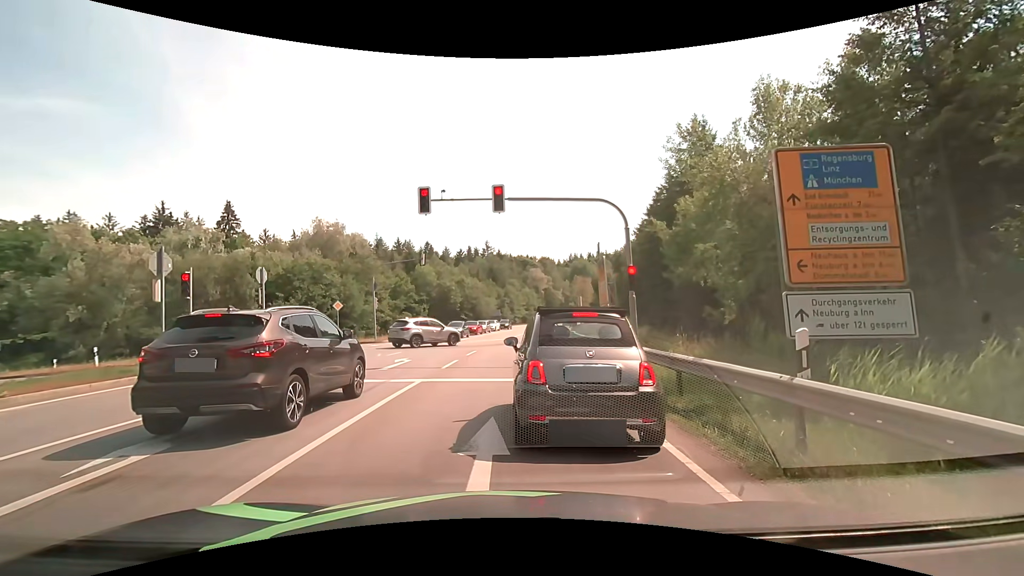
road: secondary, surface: asphalt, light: Day
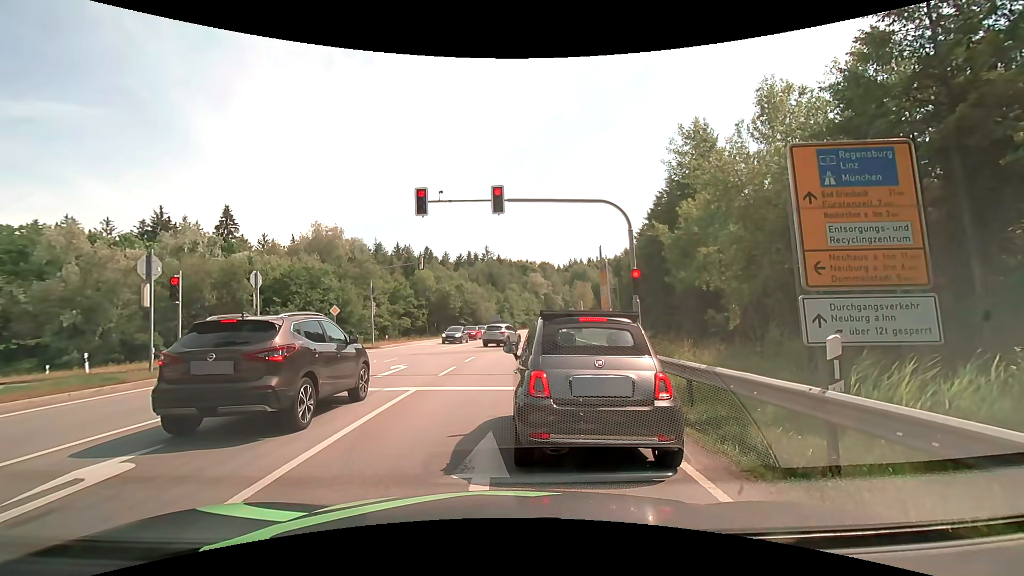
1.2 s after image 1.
(0.0, +0.5) m; 0°
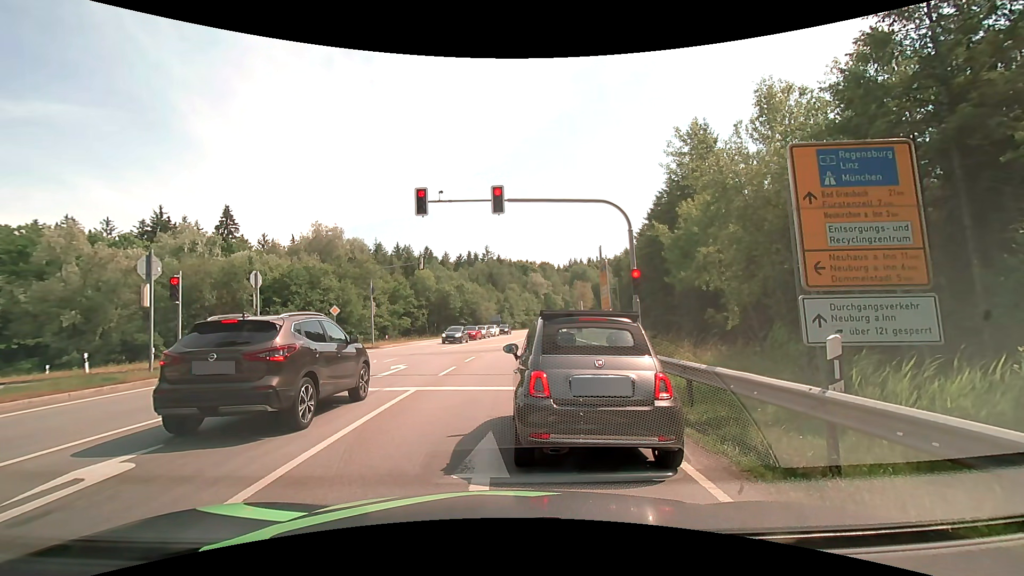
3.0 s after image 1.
(0.0, +0.1) m; 0°
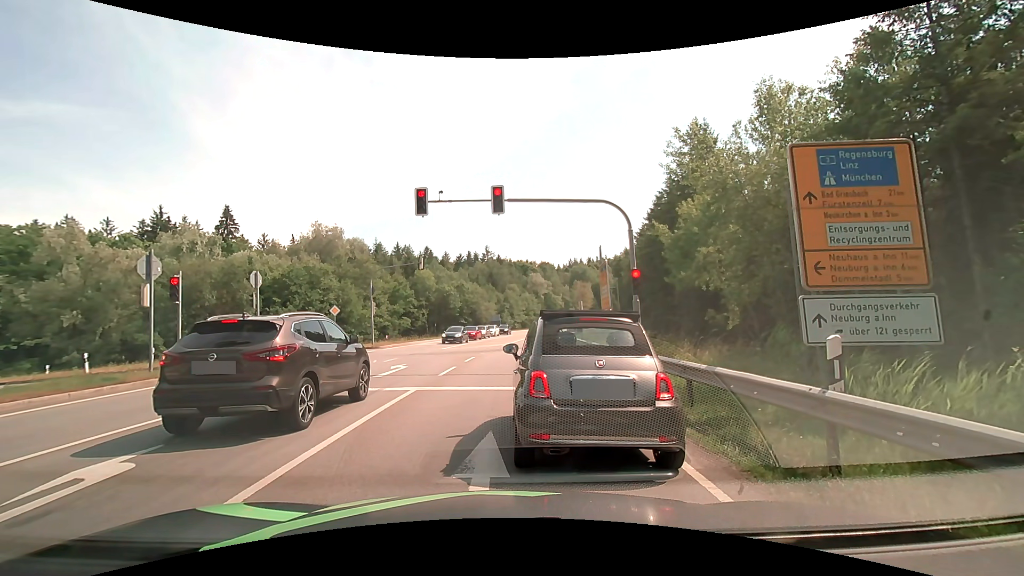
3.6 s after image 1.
(0.0, 0.0) m; 0°
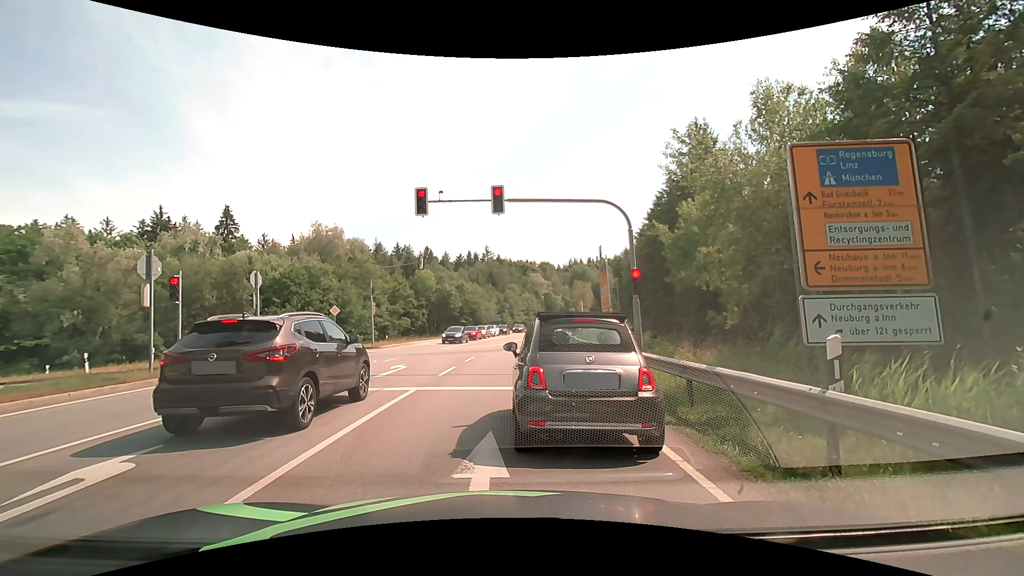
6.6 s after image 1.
(0.0, 0.0) m; 0°
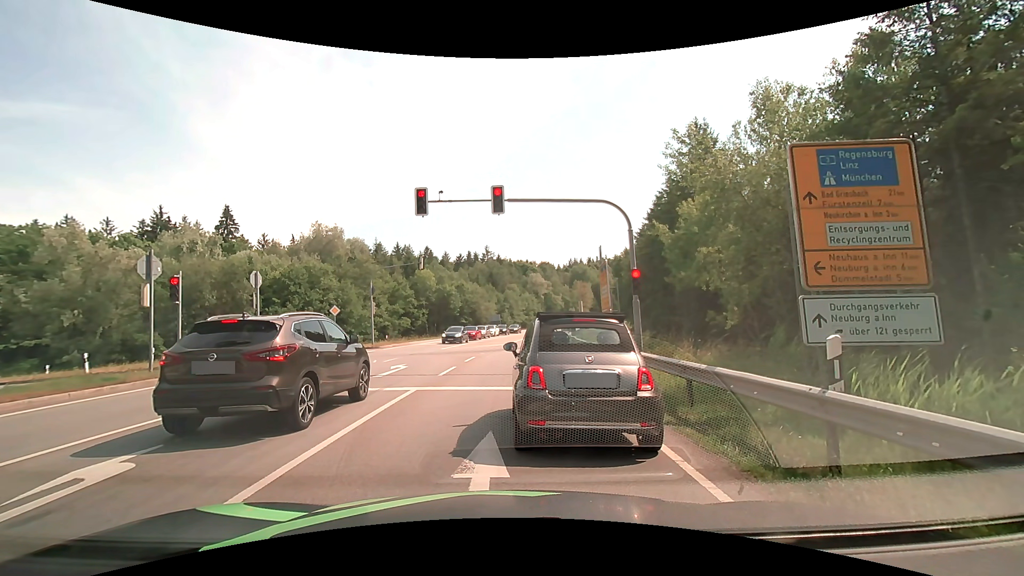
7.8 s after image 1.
(0.0, 0.0) m; 0°
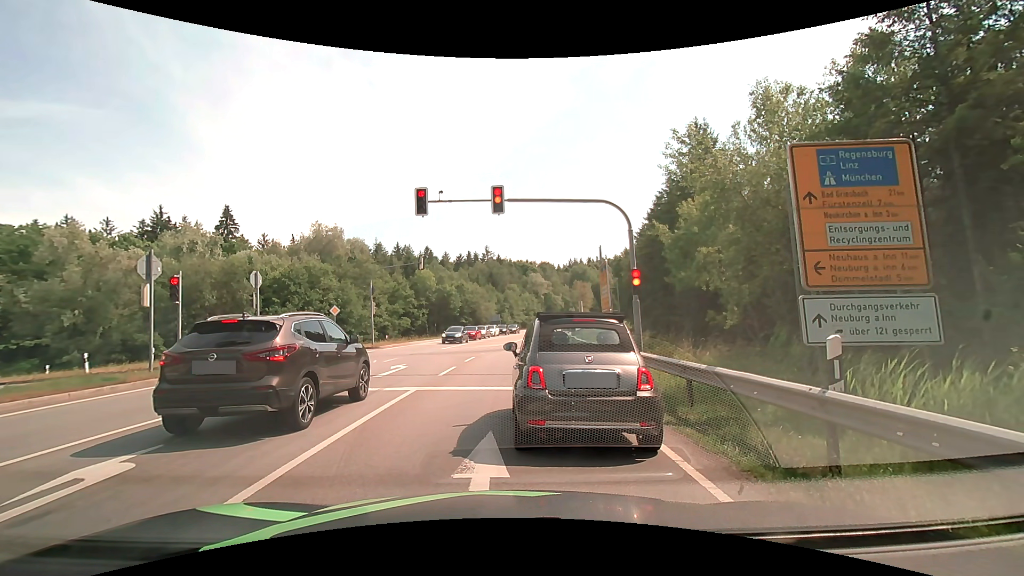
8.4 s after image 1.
(0.0, 0.0) m; 0°
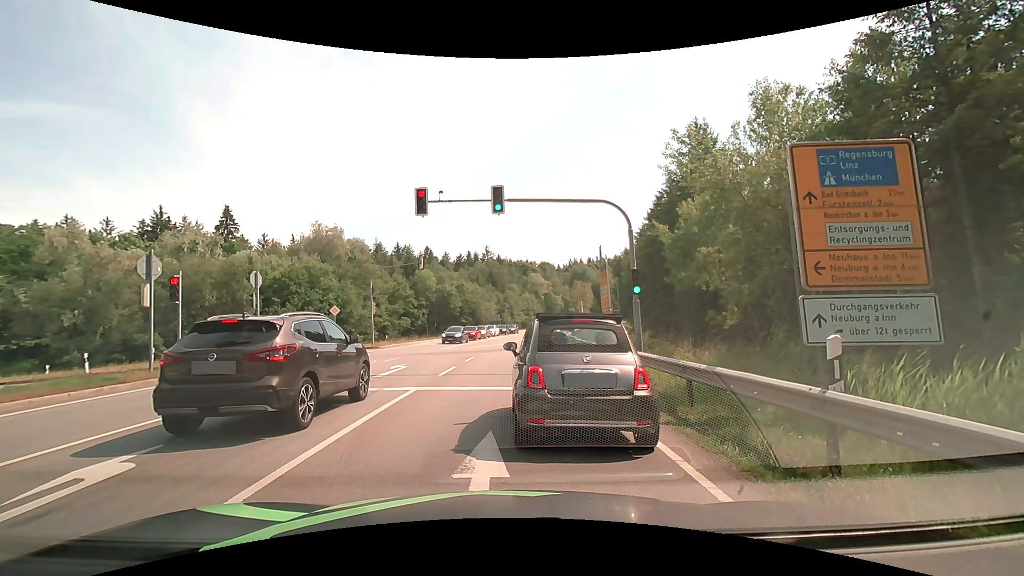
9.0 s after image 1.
(0.0, 0.0) m; 0°
(0, +10) (0, +20) (+1, +30) (+2, +40) (+3, +50) (+4, +60) (+5, +70) (+7, +80) (+9, +89) (+11, +99) m
